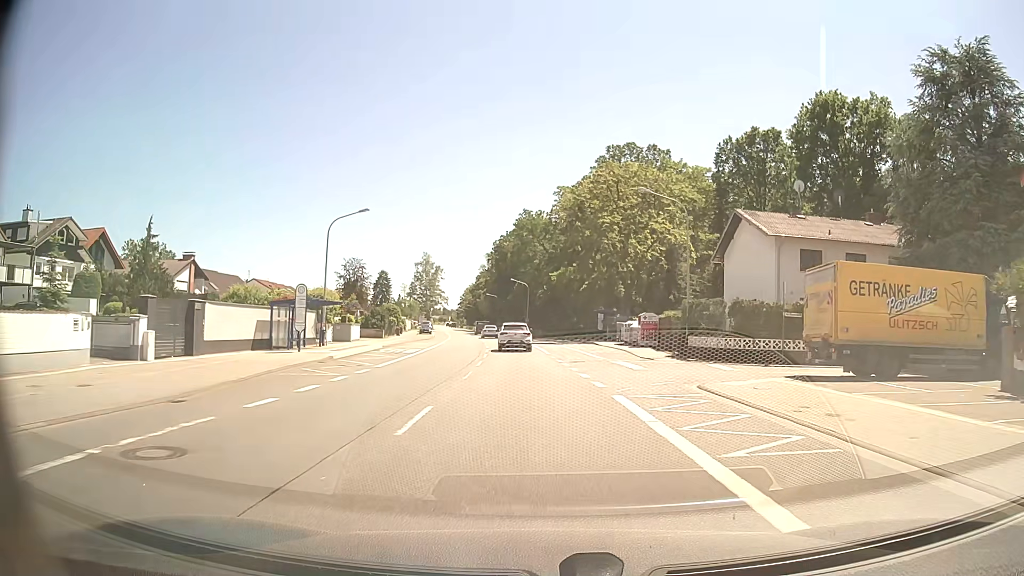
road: primary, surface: asphalt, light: Day
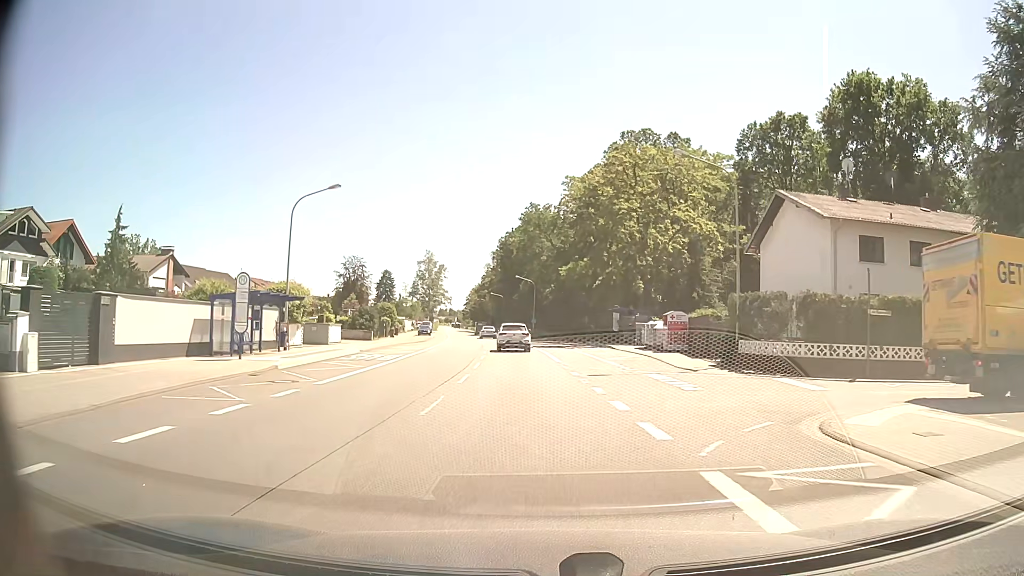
(0.0, +7.0) m; 0°
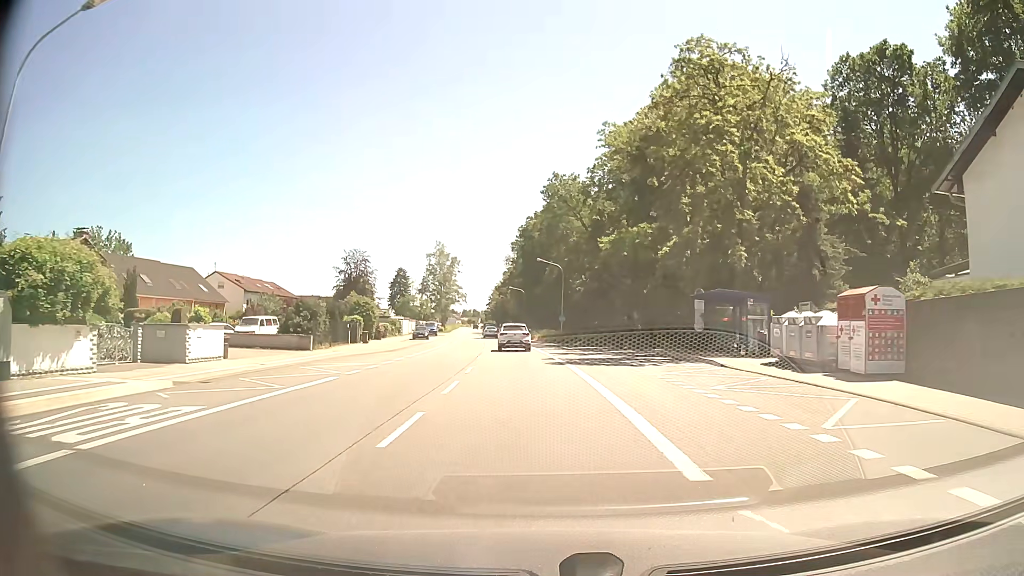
(-0.5, +21.0) m; -2°
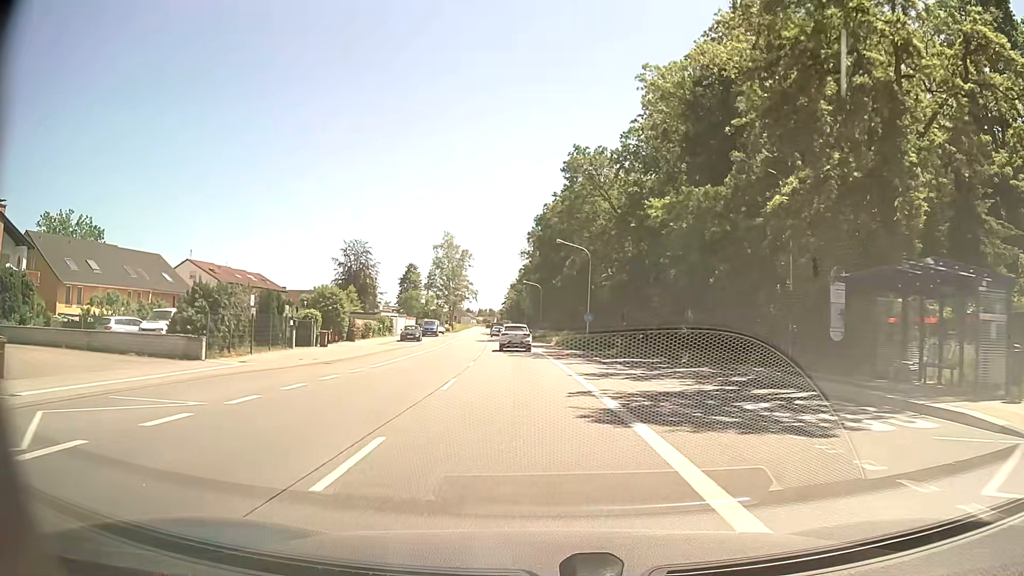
(-0.2, +14.1) m; -2°
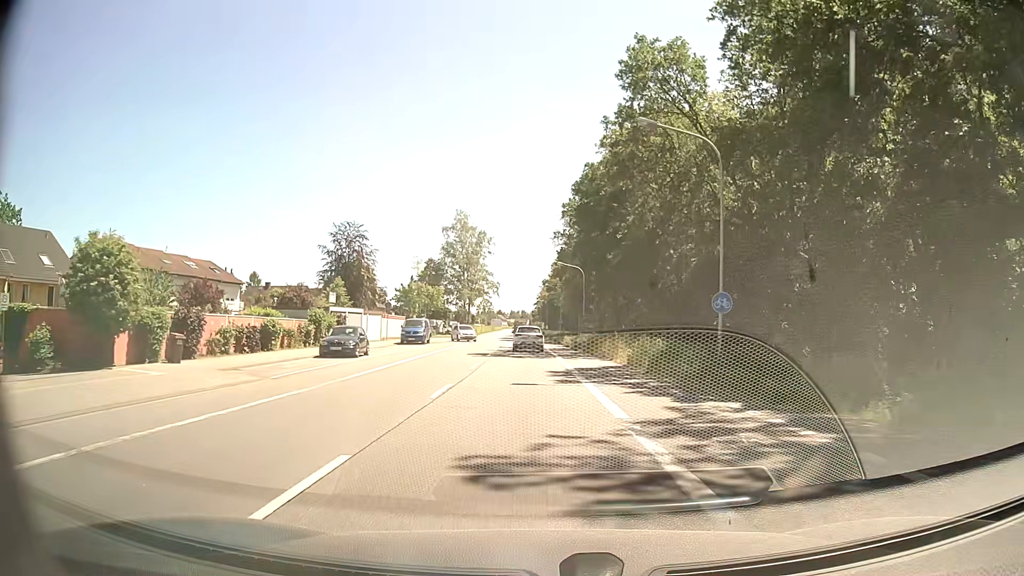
(-0.7, +28.6) m; -3°
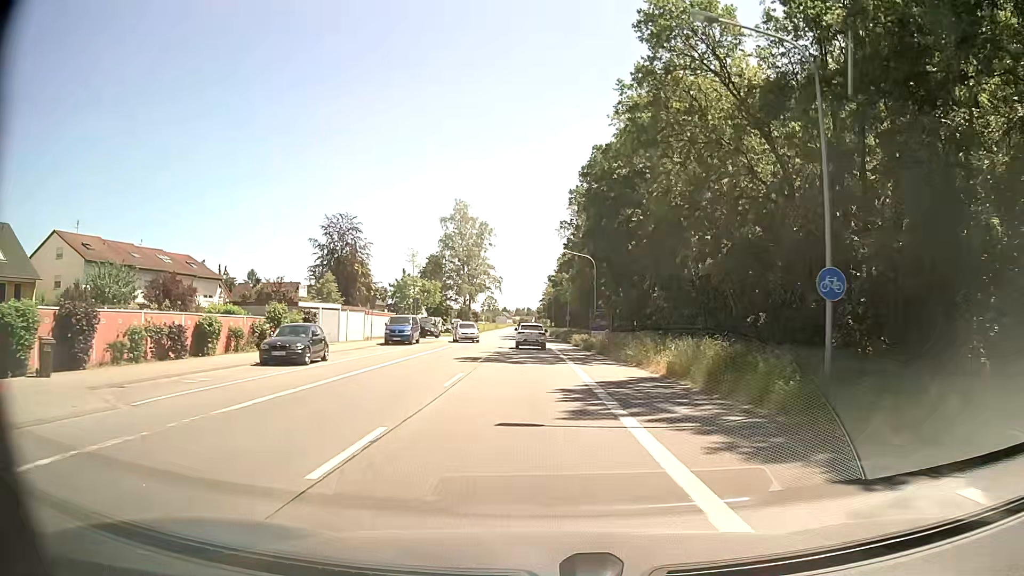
(0.0, +7.2) m; -1°
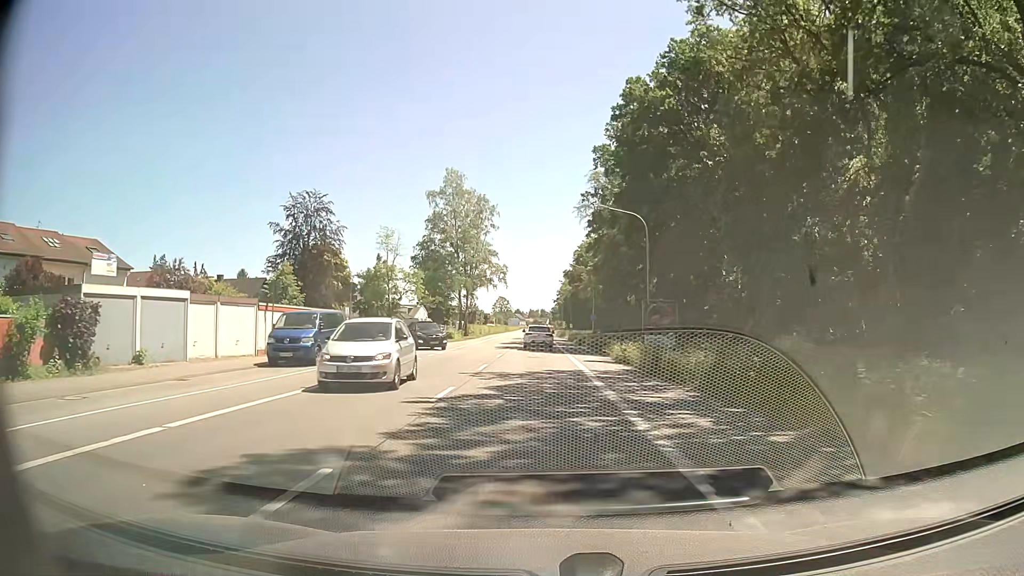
(-0.1, +21.7) m; -1°
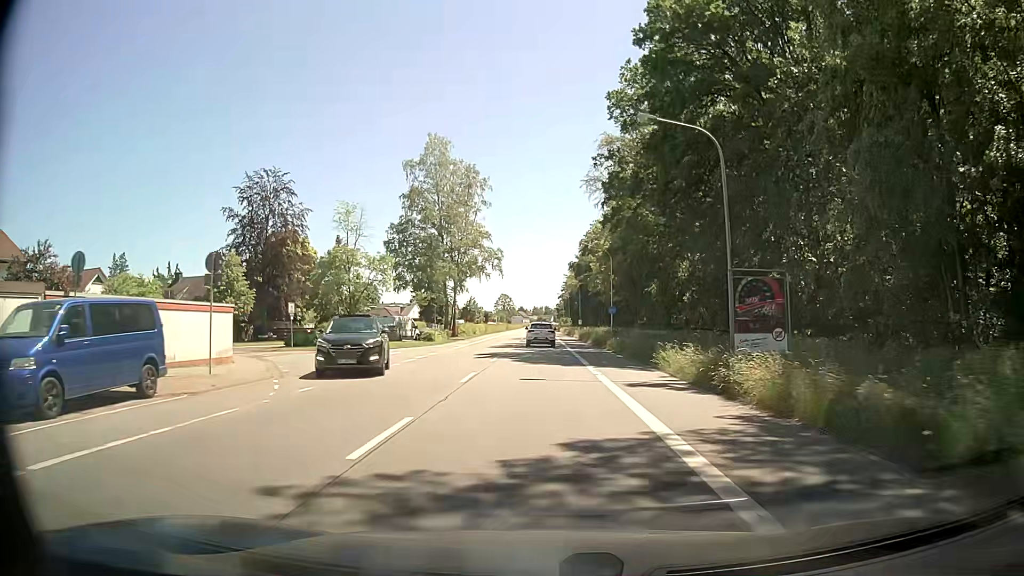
(0.0, +14.6) m; 0°
(0, +10) (0, +20) (0, +30) (0, +40) (0, +50) (0, +60) (0, +70) (0, +80) (0, +90) (-1, +100) m
